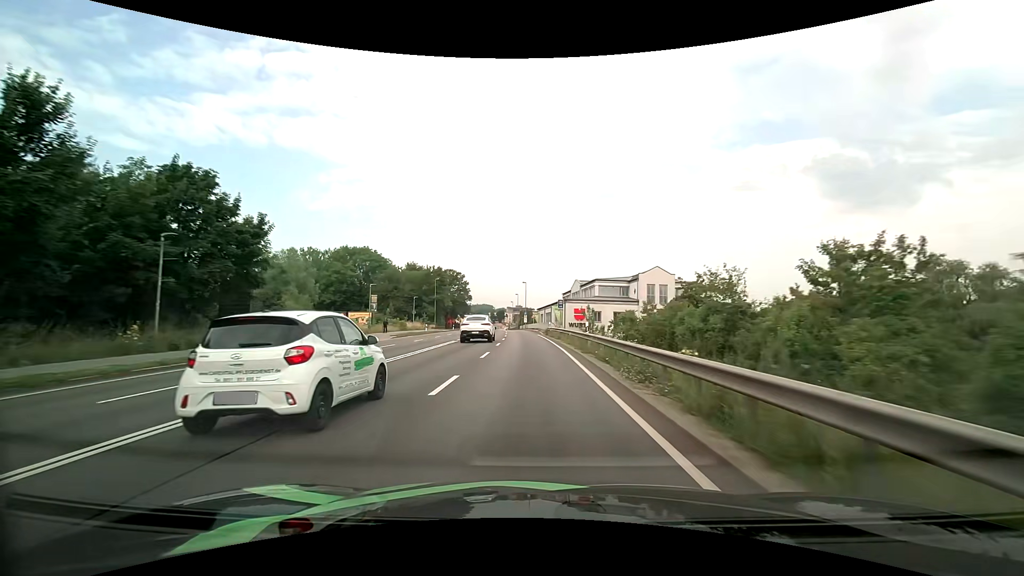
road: primary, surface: asphalt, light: Day
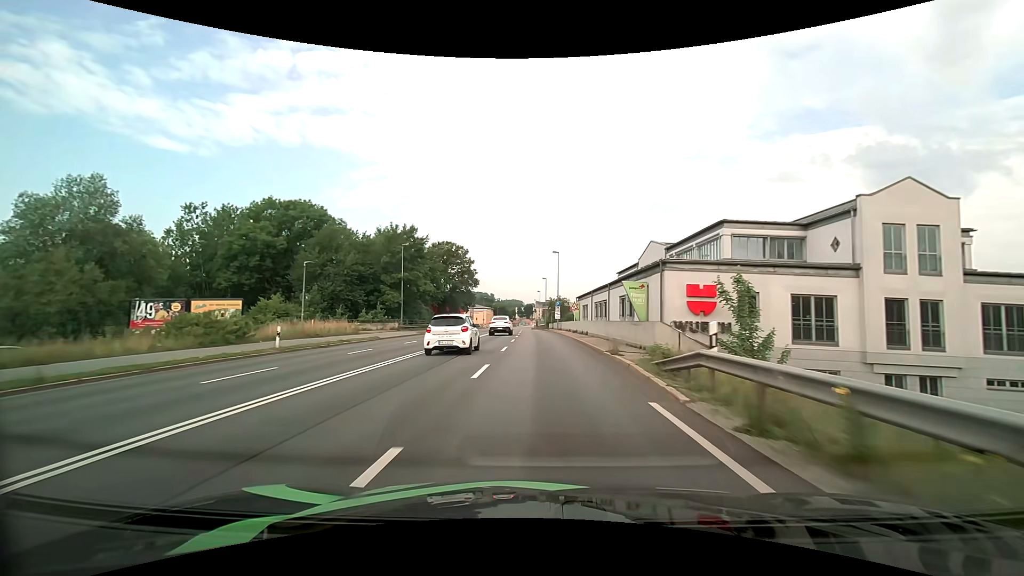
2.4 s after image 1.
(-1.3, +43.1) m; -3°
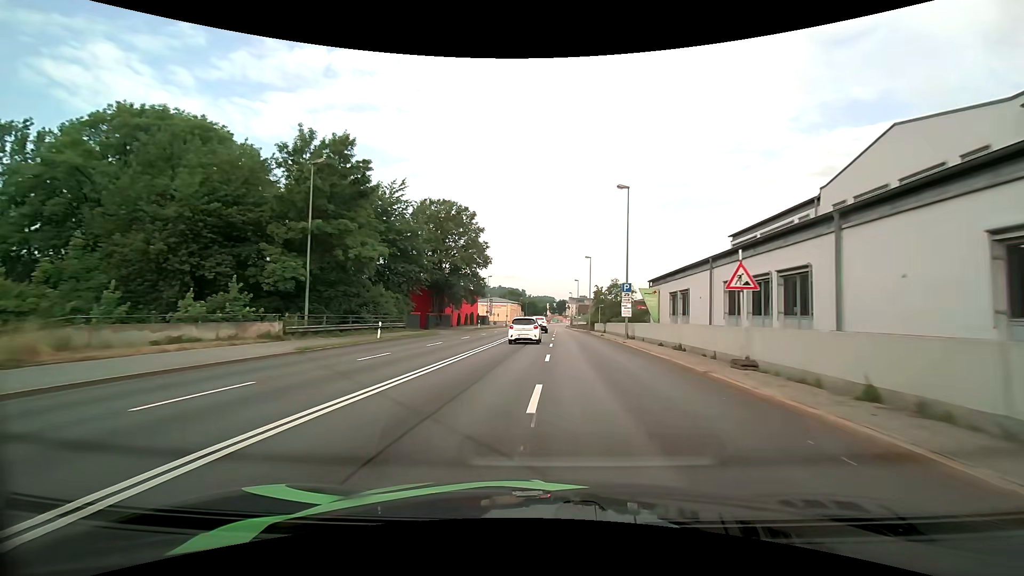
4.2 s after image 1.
(-1.1, +31.0) m; -4°
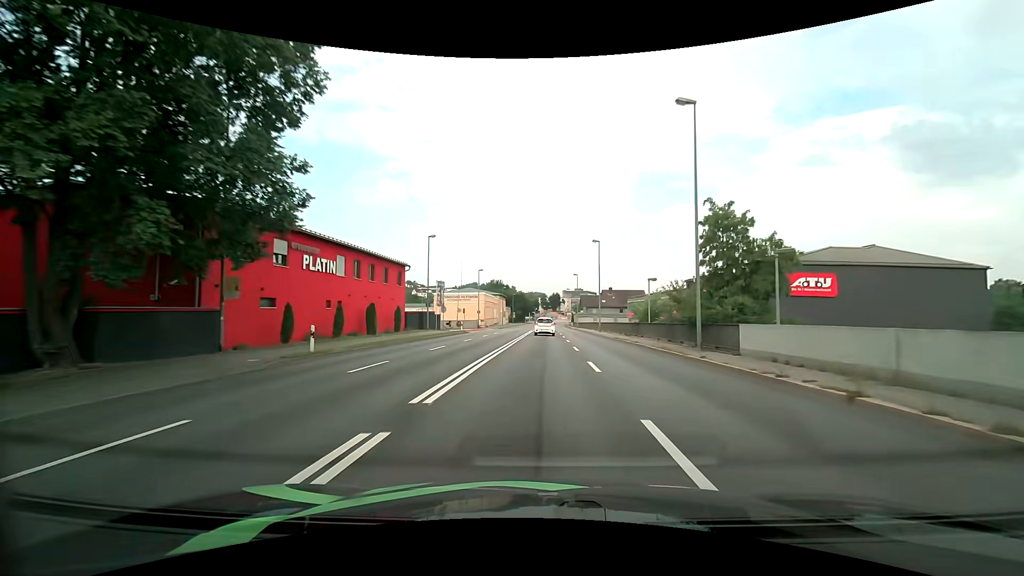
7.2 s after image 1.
(+0.3, +48.6) m; +1°
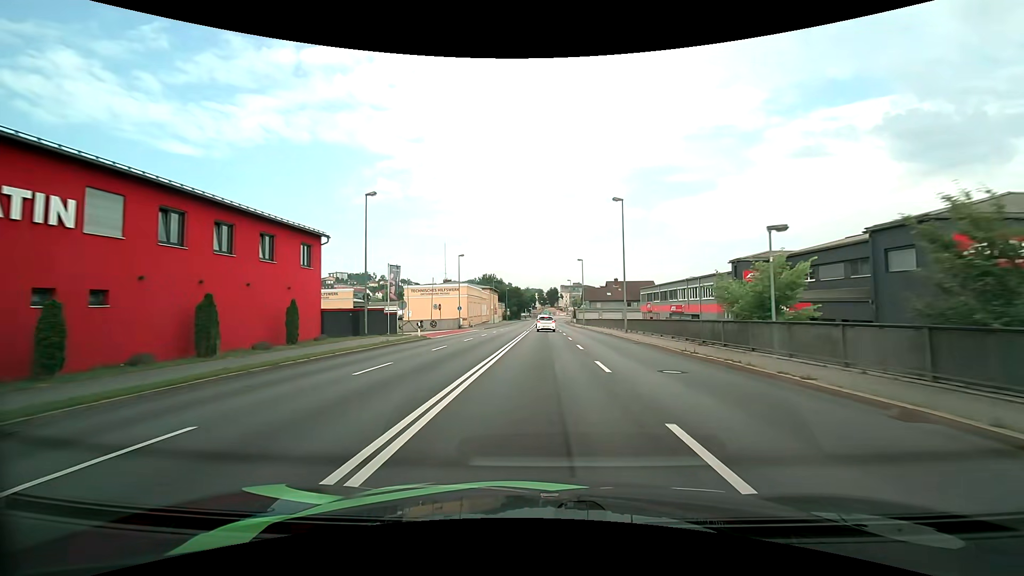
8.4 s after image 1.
(0.0, +18.2) m; 0°
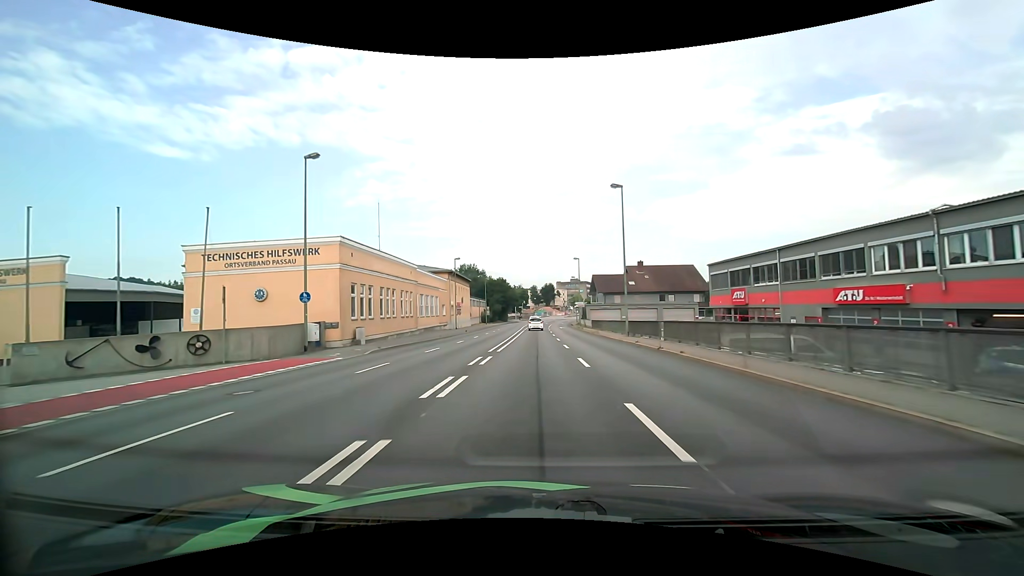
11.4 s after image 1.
(+0.7, +43.6) m; +1°
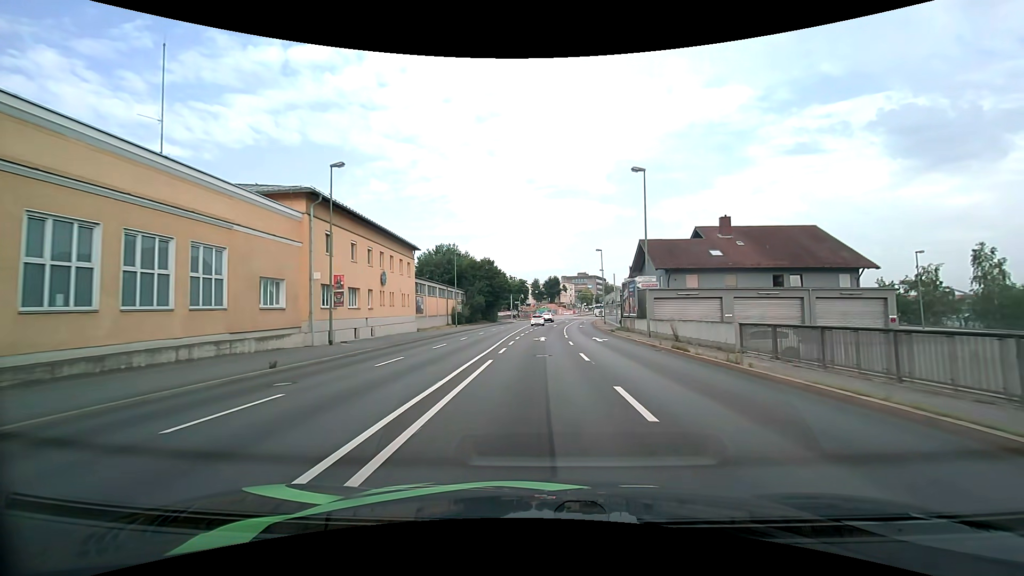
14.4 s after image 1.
(-0.4, +43.5) m; -1°
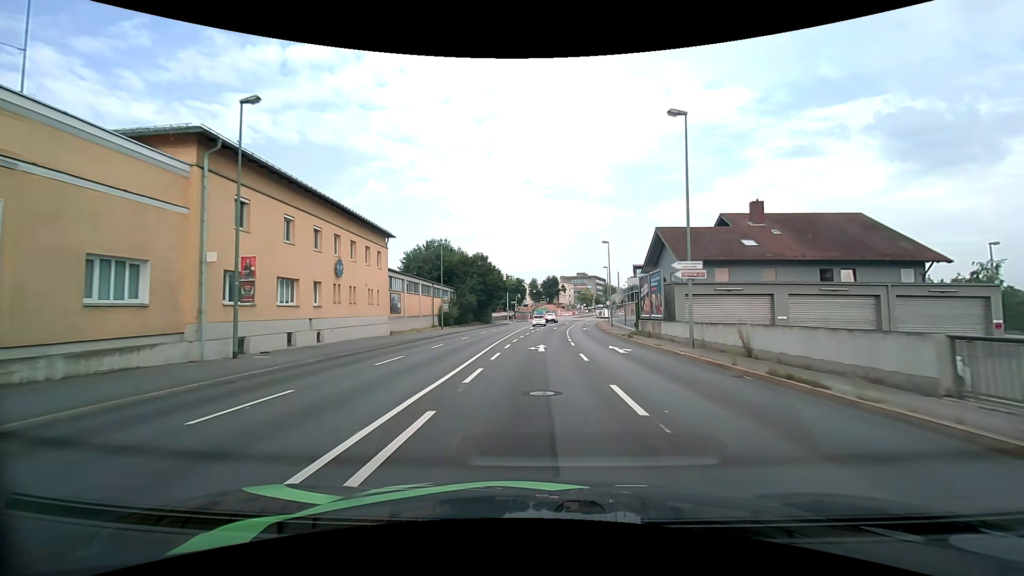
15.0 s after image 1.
(0.0, +8.5) m; 0°
(0, +10) (0, +20) (0, +30) (+1, +40) (+1, +50) (+2, +60) (+3, +70) (+4, +80) (+5, +90) (+7, +100) m
